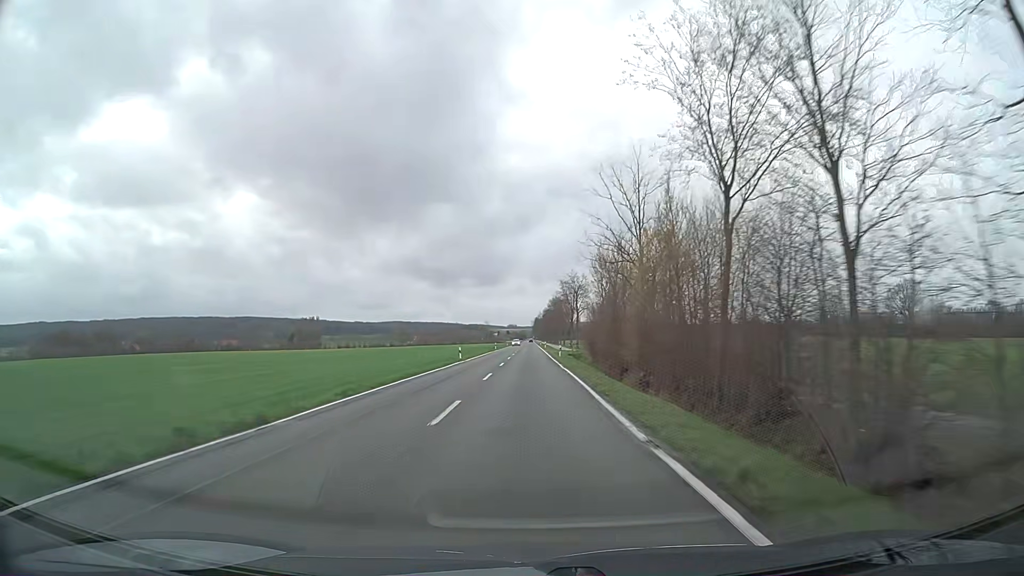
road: secondary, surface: asphalt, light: Day
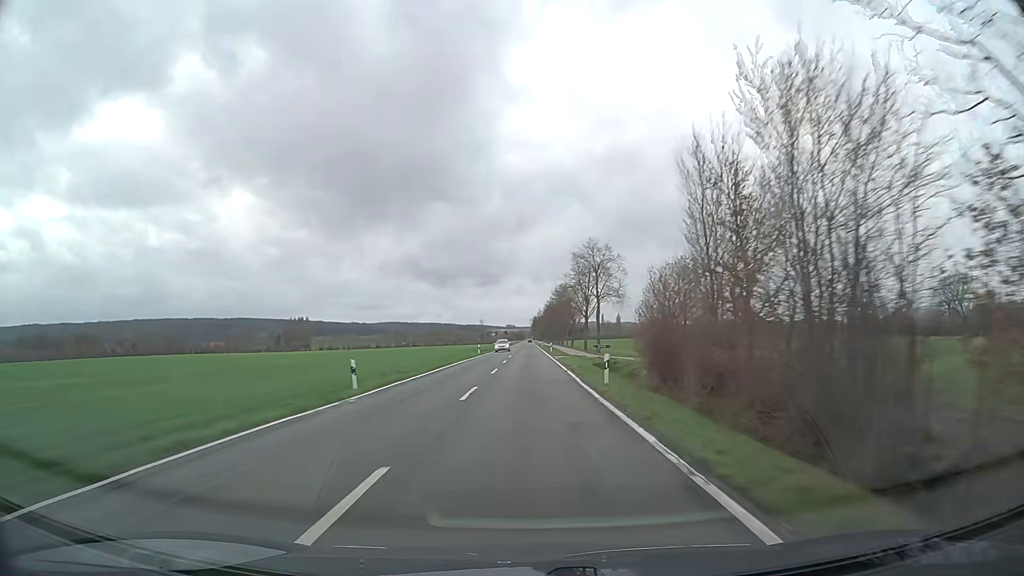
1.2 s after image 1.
(0.0, +31.7) m; 0°
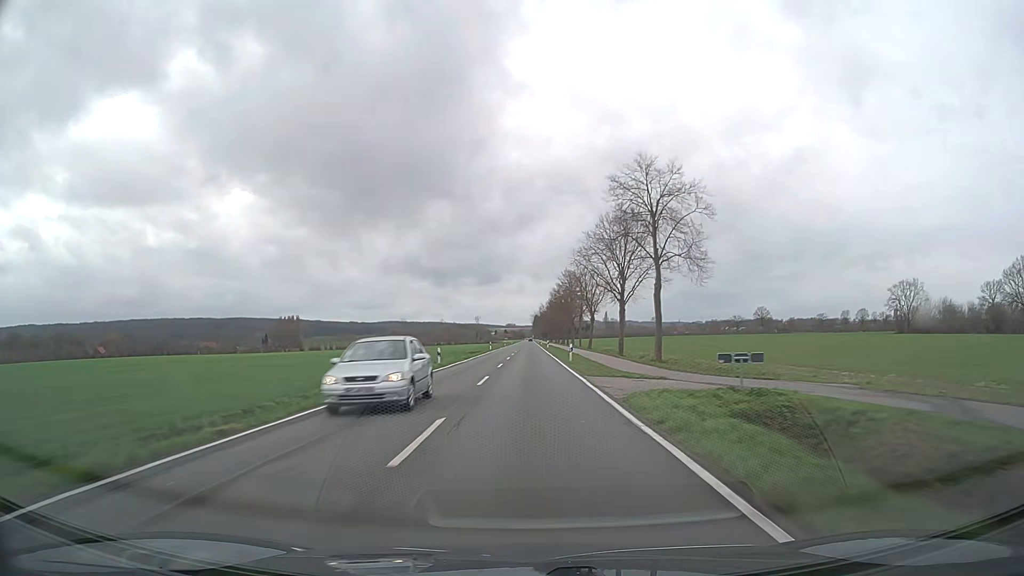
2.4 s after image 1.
(-0.2, +31.7) m; 0°
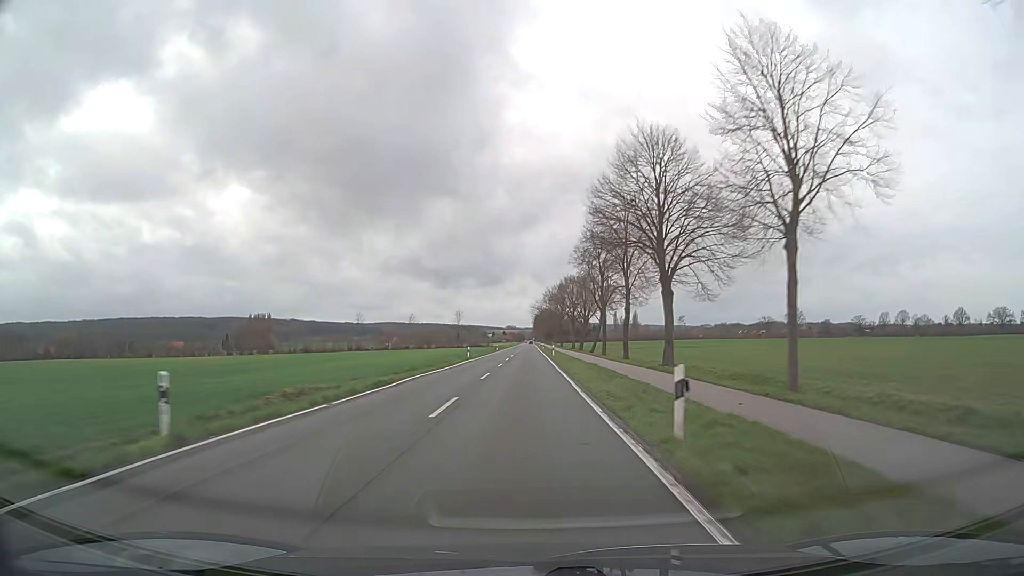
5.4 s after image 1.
(+0.5, +79.3) m; 0°
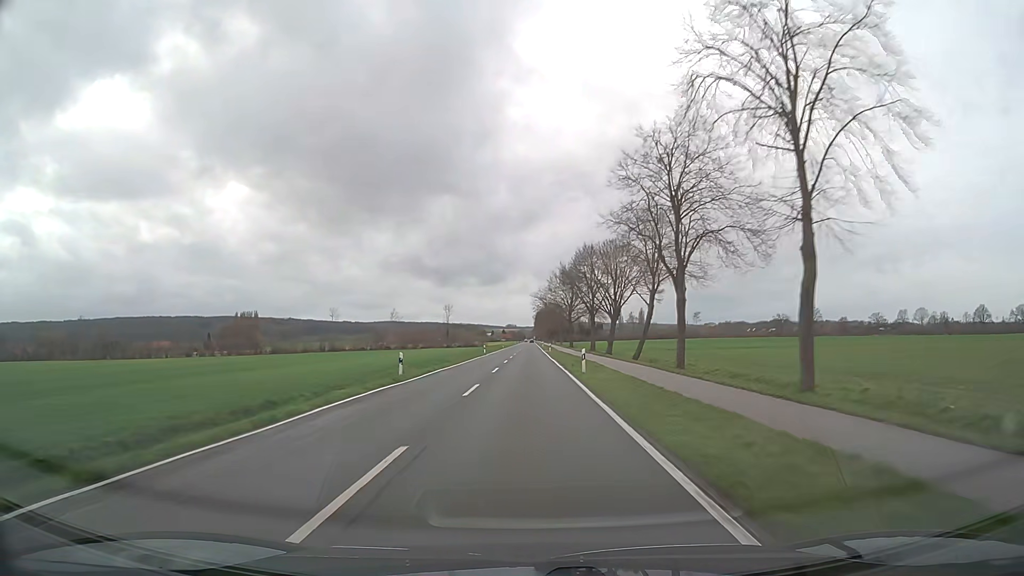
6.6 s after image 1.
(-0.1, +31.7) m; 0°
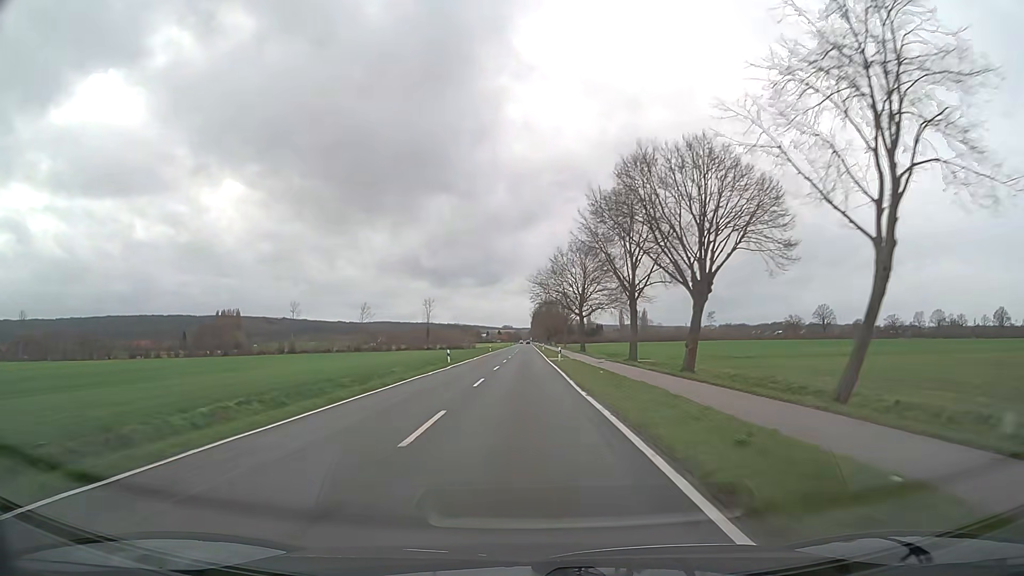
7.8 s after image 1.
(+0.1, +31.7) m; 0°
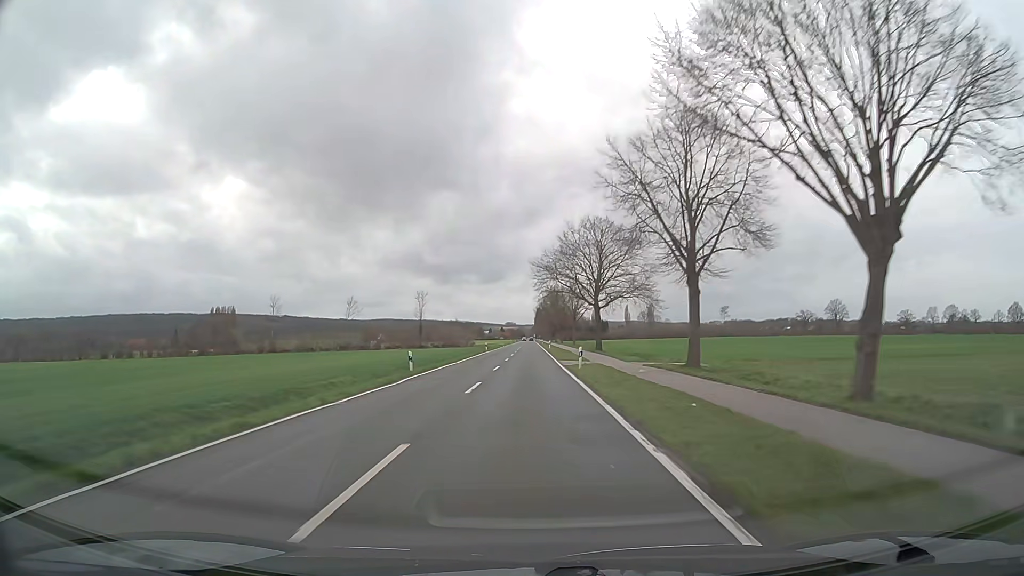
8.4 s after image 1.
(0.0, +15.9) m; 0°
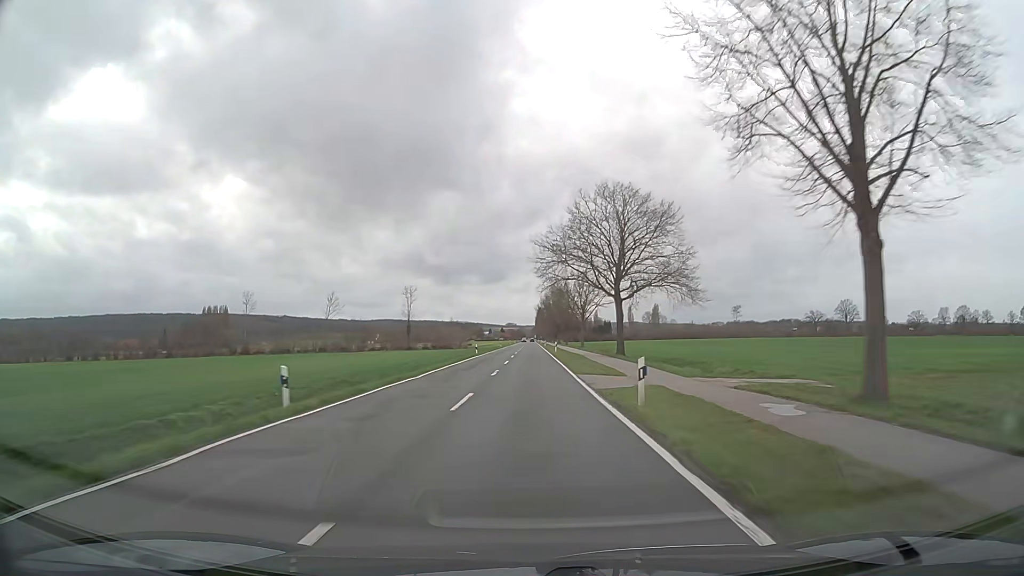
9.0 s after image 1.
(0.0, +15.8) m; 0°
(0, +10) (0, +20) (0, +30) (0, +40) (0, +50) (0, +60) (0, +70) (0, +80) (0, +90) (0, +100) m
